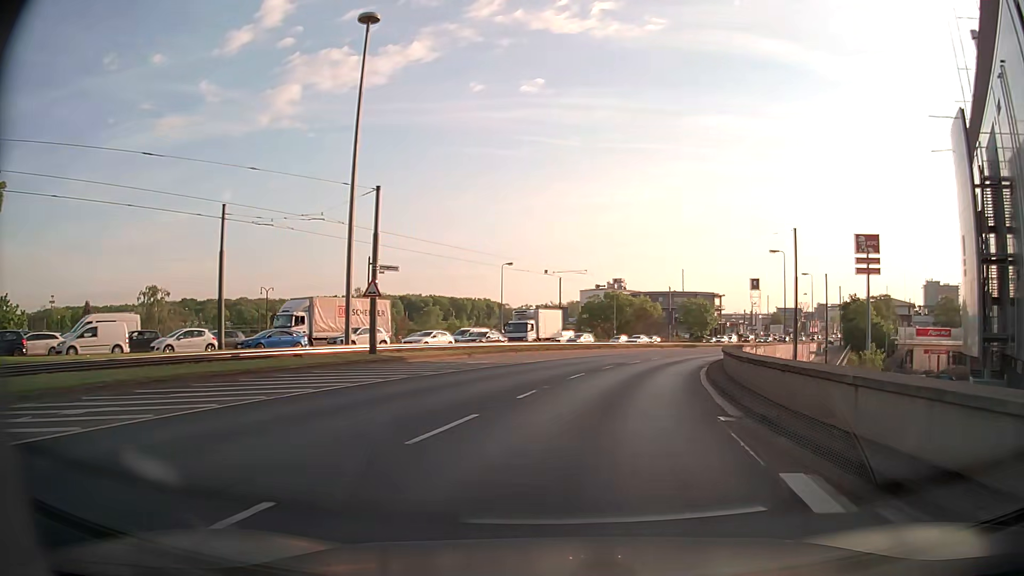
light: Day
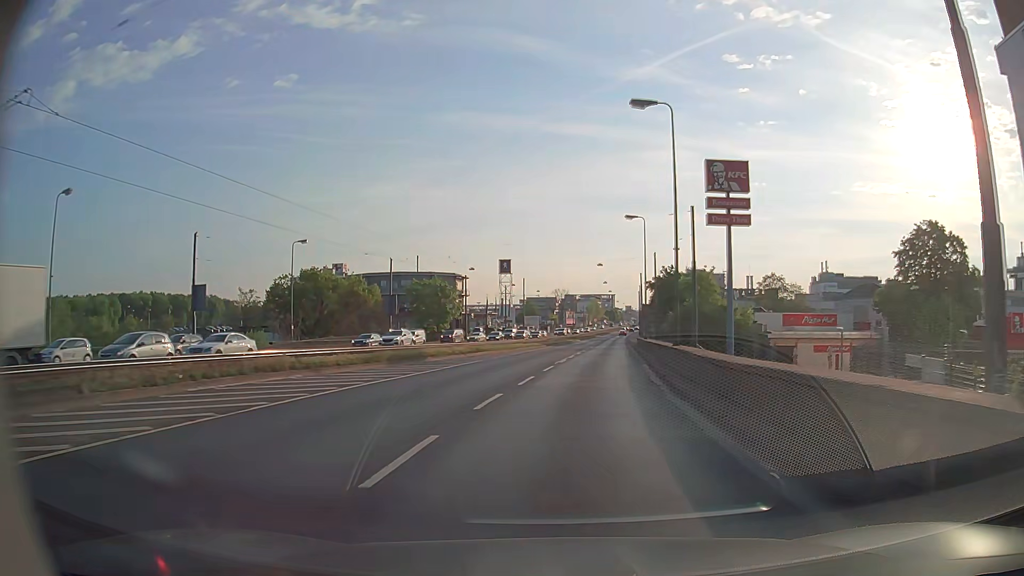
(+8.9, +42.3) m; +22°
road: primary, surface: asphalt
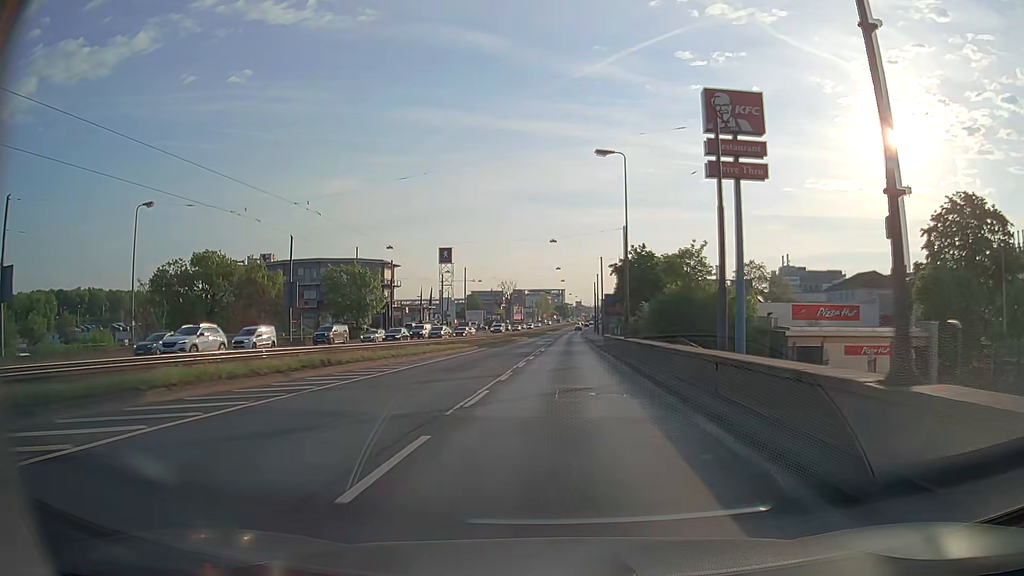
(+0.9, +18.4) m; +5°
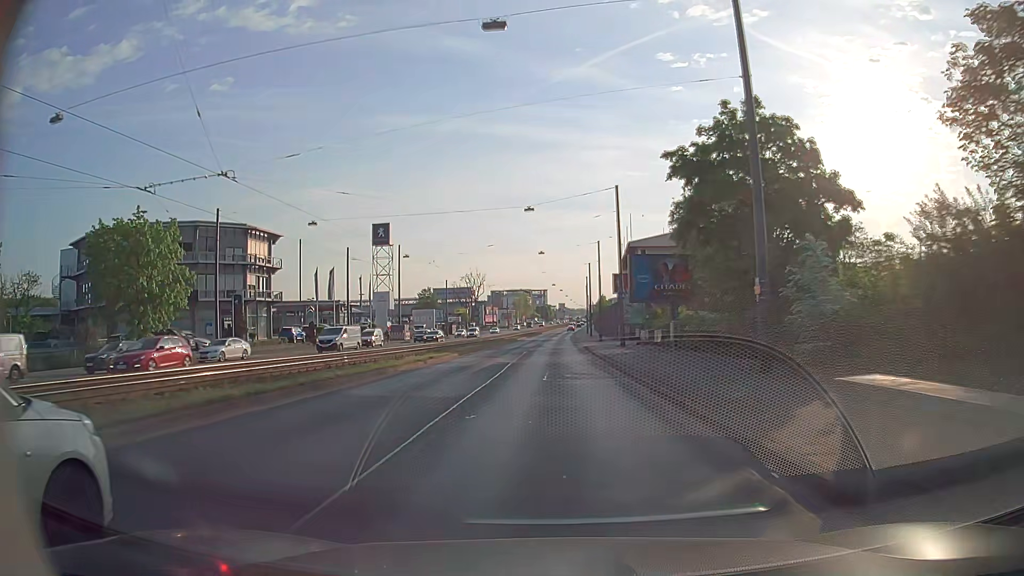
(+1.1, +46.5) m; +2°
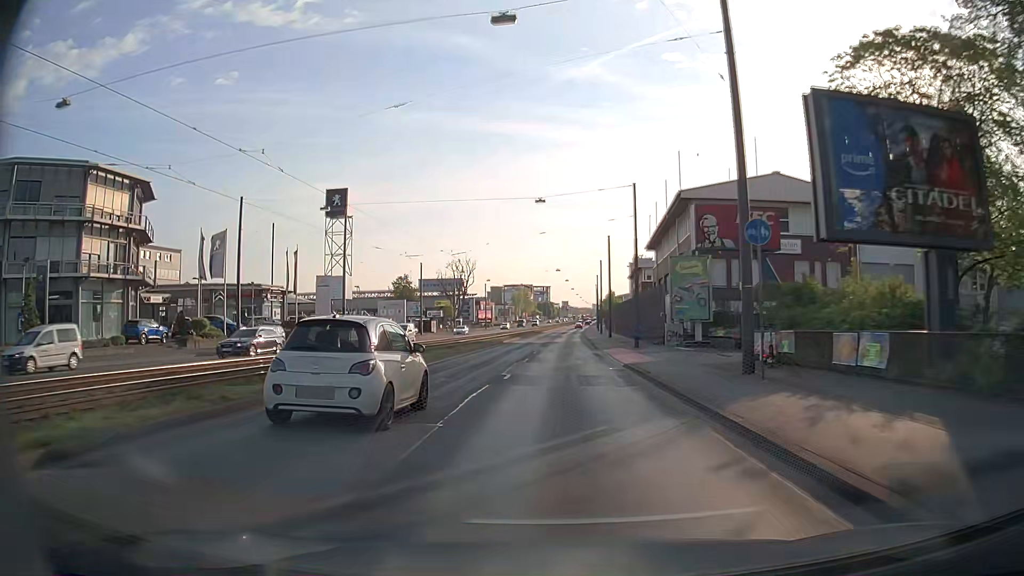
(-0.3, +28.1) m; -1°
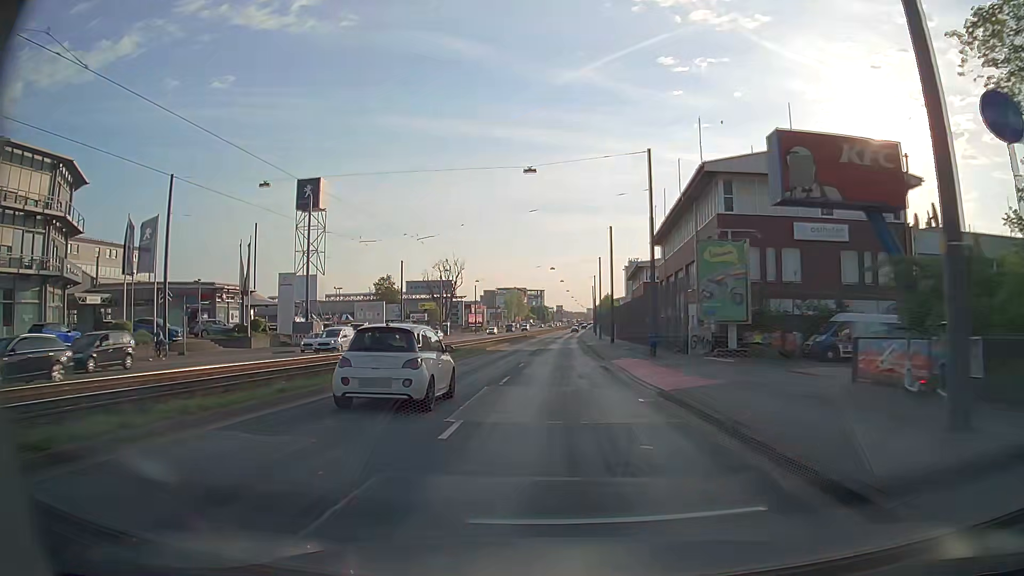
(+0.1, +9.4) m; 0°
(0, +10) (0, +20) (+1, +30) (+1, +40) (+1, +50) (+1, +60) (+2, +70) (+2, +80) (+2, +90) (+3, +100) m
